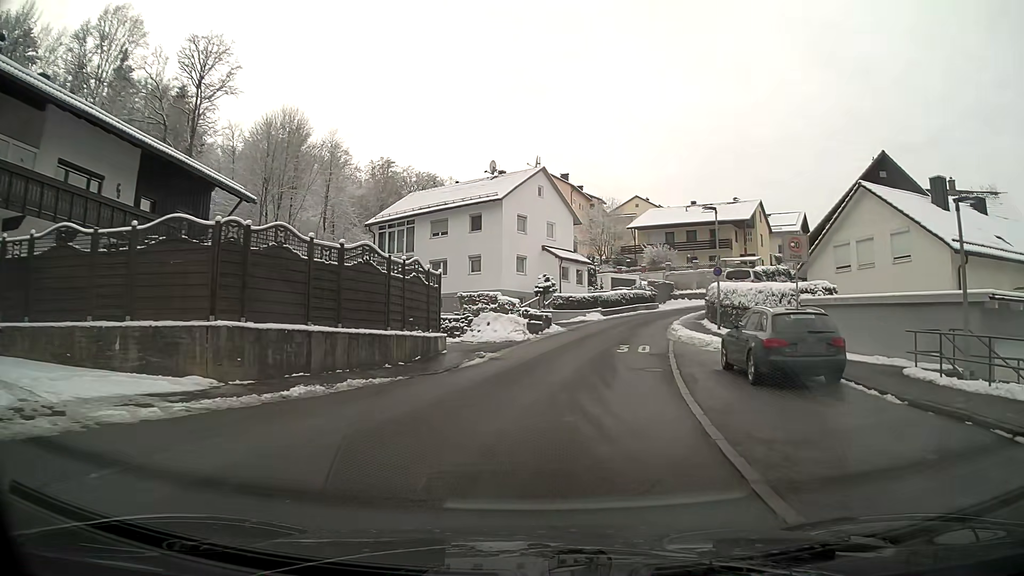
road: residential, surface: asphalt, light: Day
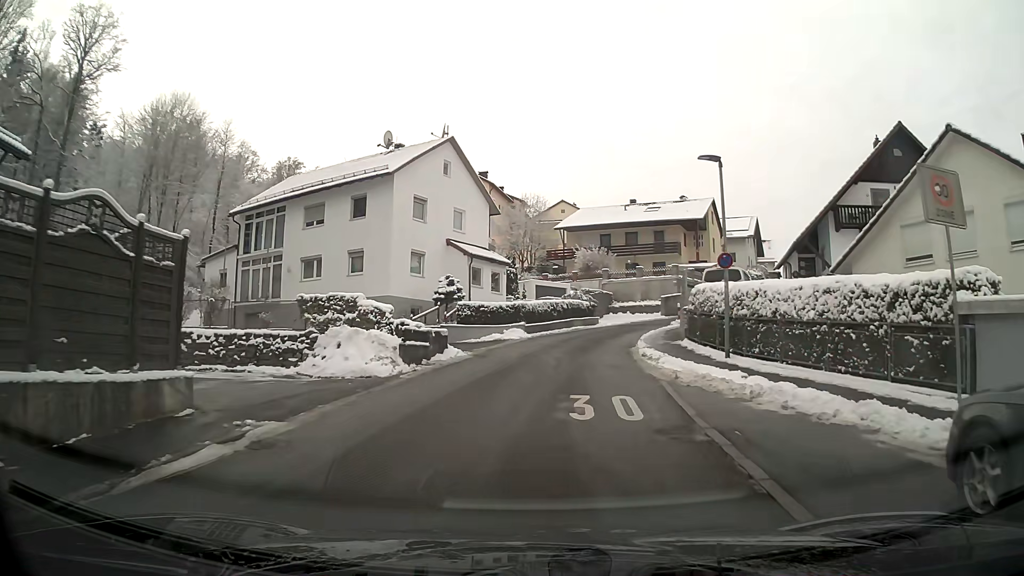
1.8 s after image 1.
(+0.7, +11.6) m; +6°
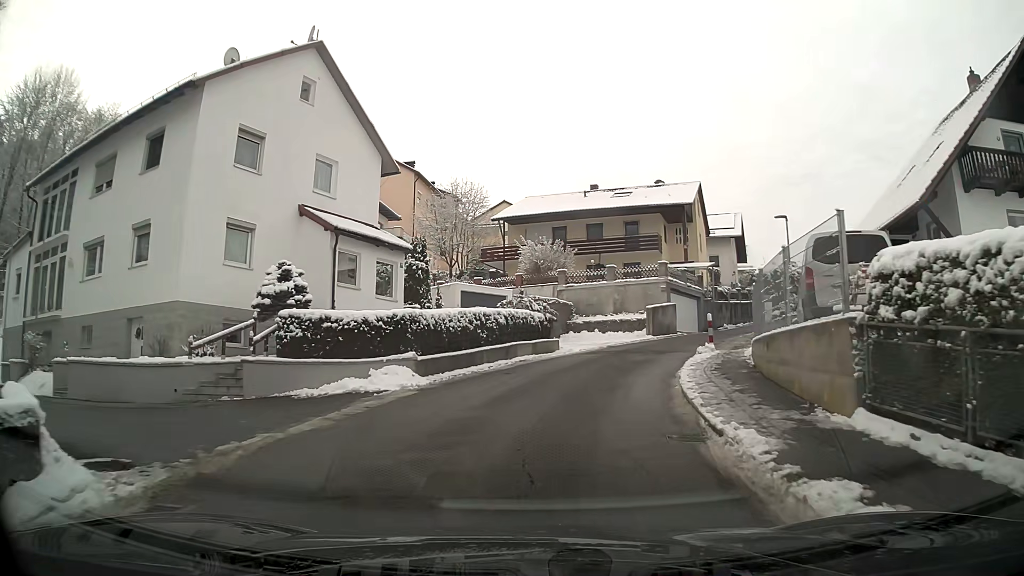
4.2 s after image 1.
(+0.7, +15.3) m; +5°
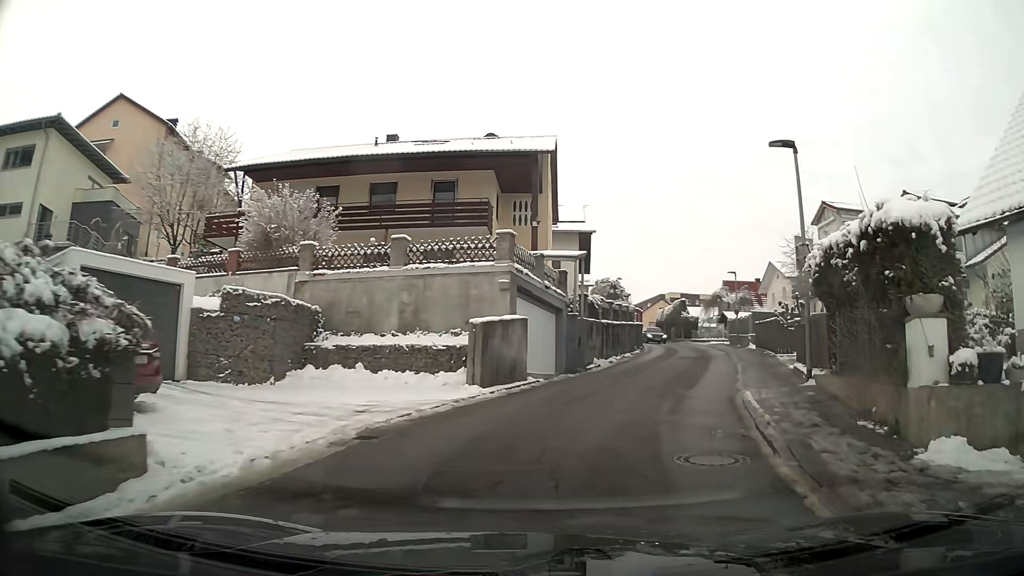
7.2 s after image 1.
(+2.4, +17.8) m; +19°
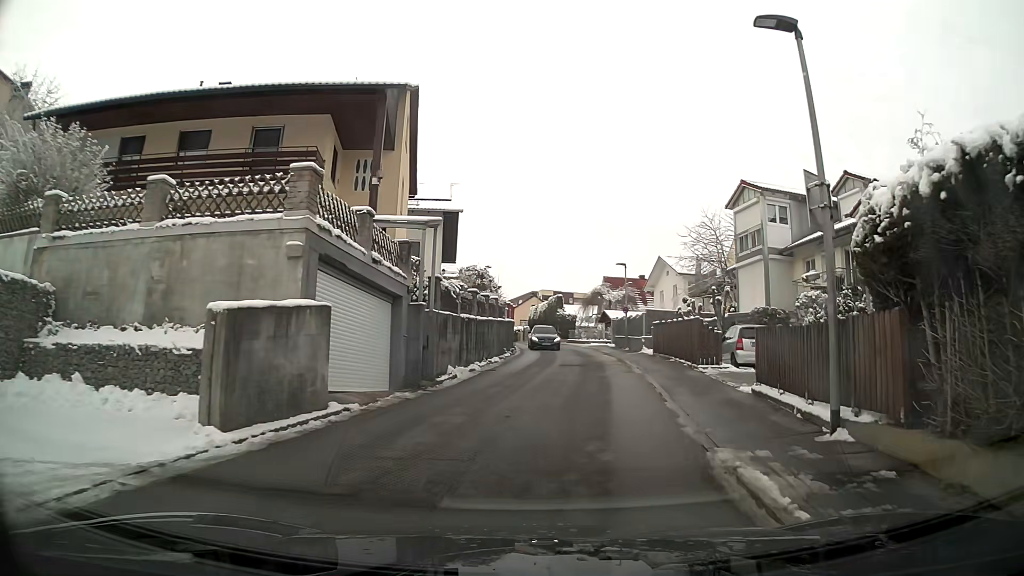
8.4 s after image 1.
(+0.6, +6.6) m; +10°
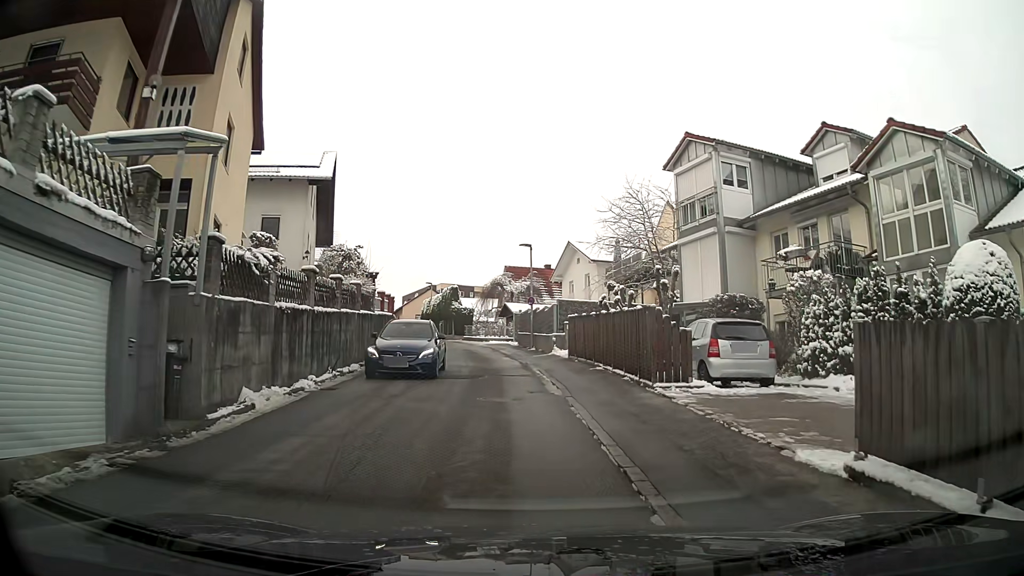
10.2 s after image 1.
(+0.4, +7.3) m; +6°
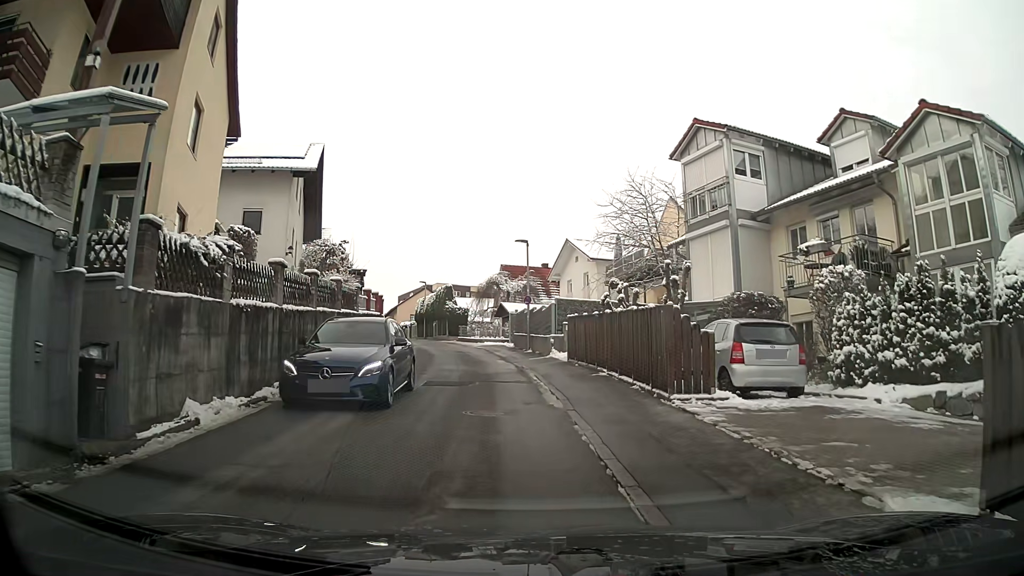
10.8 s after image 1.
(0.0, +1.8) m; -1°
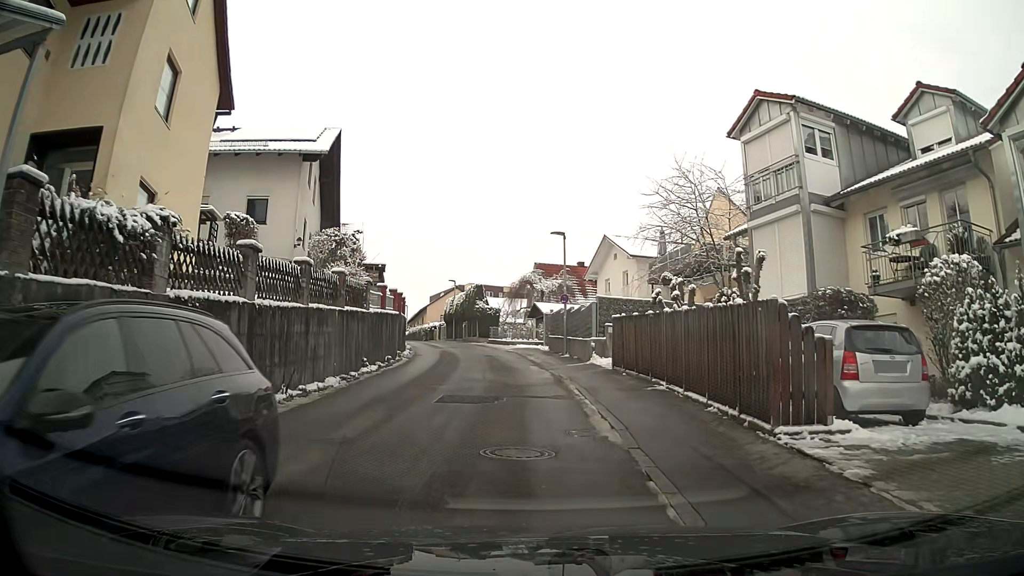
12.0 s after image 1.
(-0.1, +3.1) m; -3°
(0, +10) (-1, +20) (-1, +30) (-3, +40) (-6, +49) (-9, +59) (-13, +68) (-16, +78) (-19, +87) (-22, +97) m
